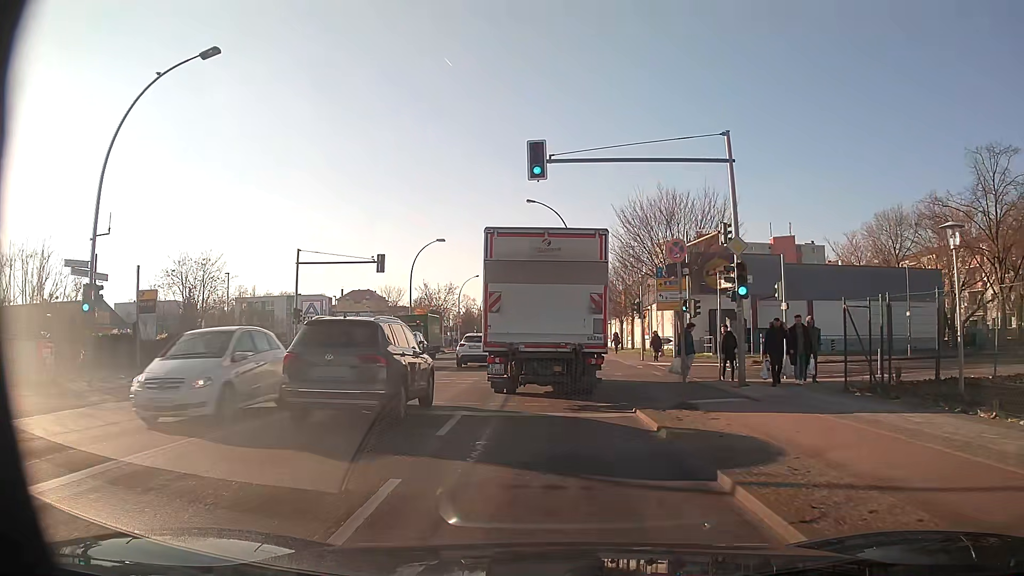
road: secondary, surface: asphalt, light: Day
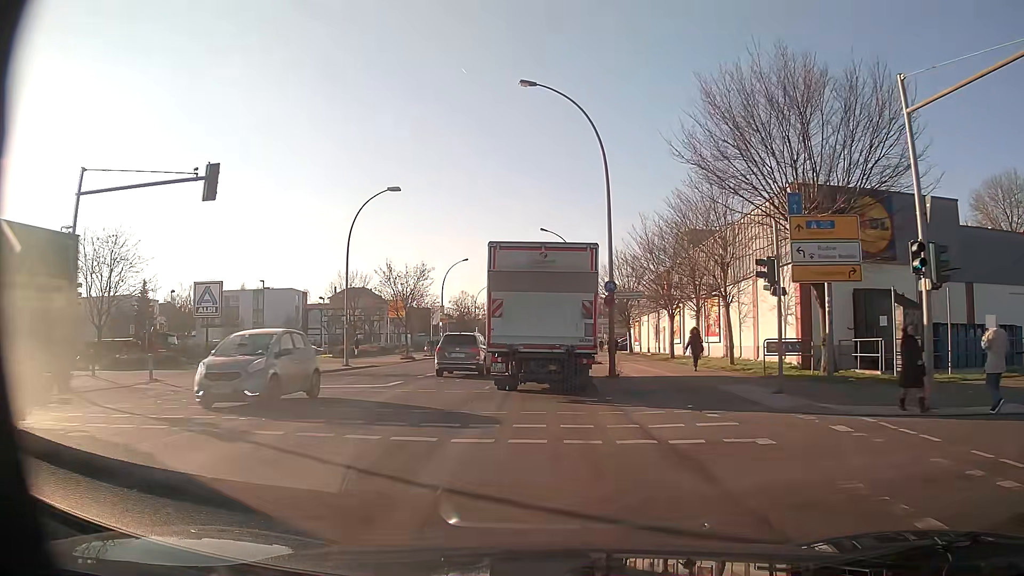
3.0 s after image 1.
(+0.1, +21.7) m; 0°
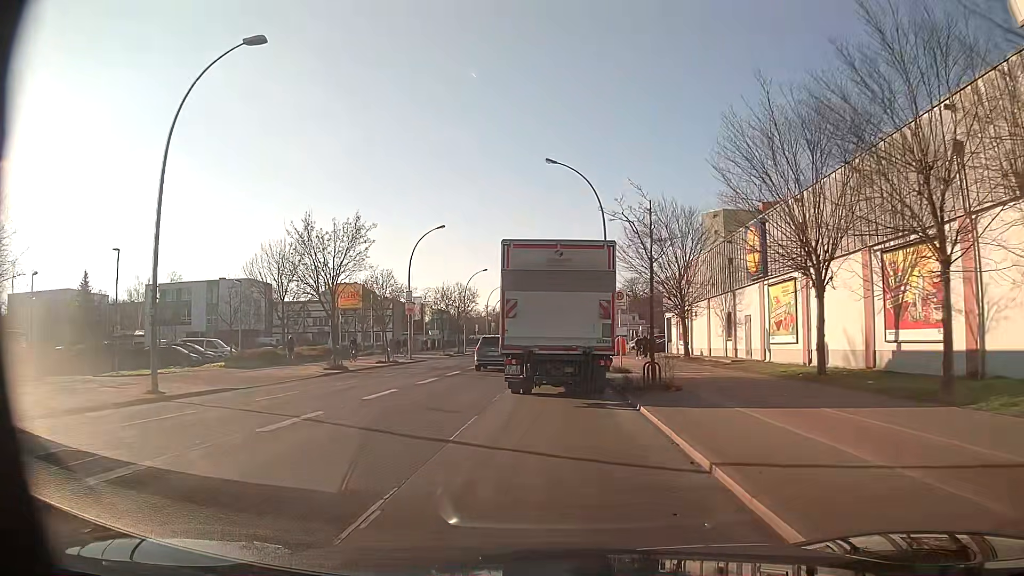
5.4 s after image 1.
(-0.3, +21.1) m; 0°
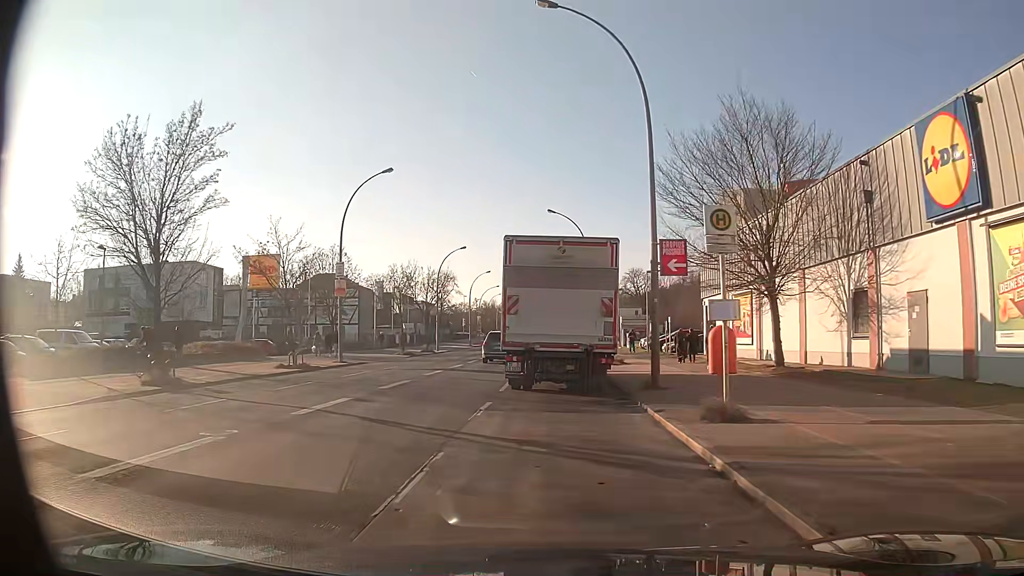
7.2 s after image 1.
(-0.1, +16.5) m; 0°
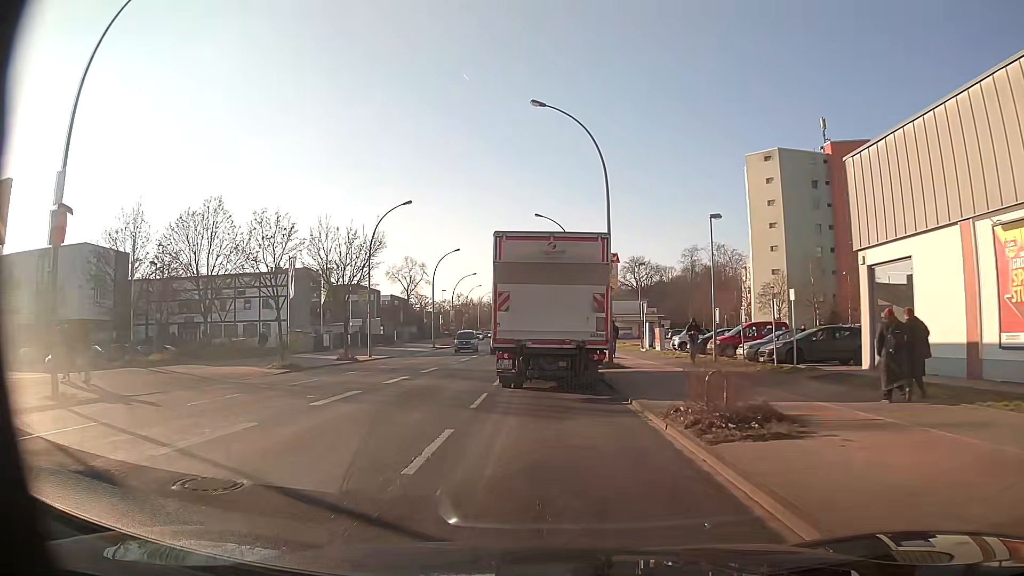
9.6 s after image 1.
(+0.2, +22.7) m; +1°
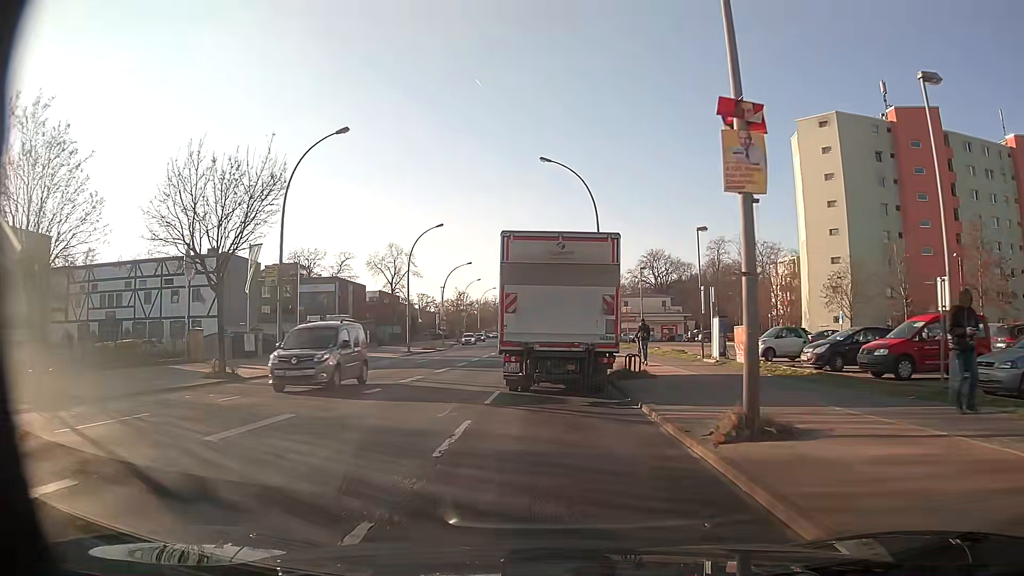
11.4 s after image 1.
(-0.2, +16.7) m; -1°
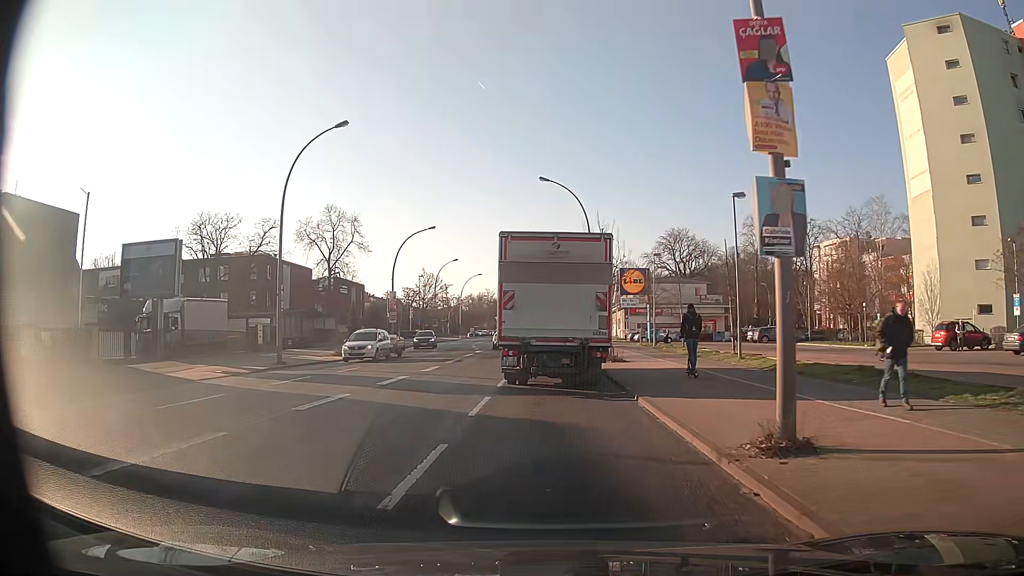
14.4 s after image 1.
(+0.1, +26.6) m; 0°
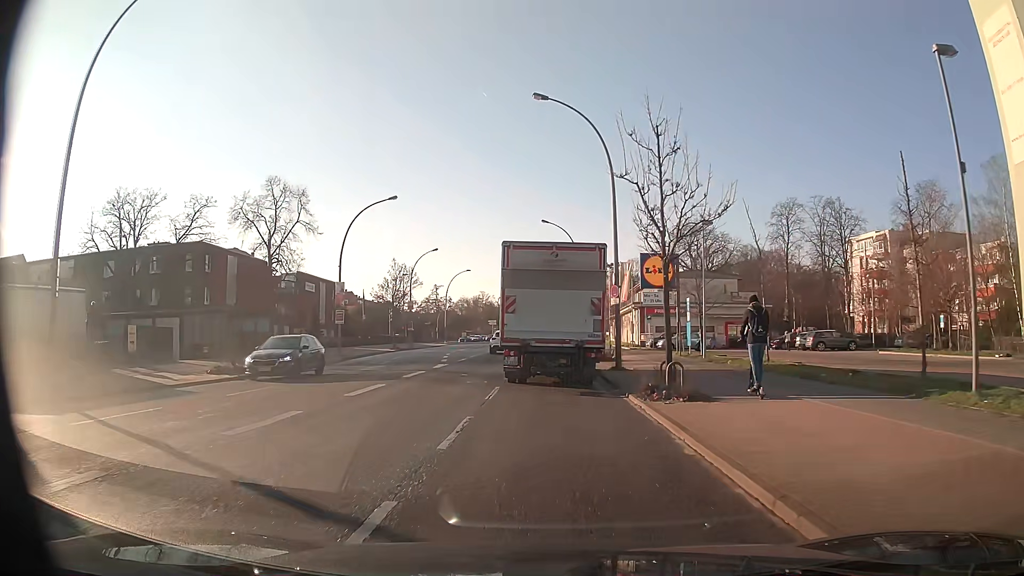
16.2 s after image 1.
(0.0, +14.9) m; 0°
(0, +10) (0, +20) (0, +30) (0, +40) (0, +50) (0, +60) (0, +70) (0, +80) (0, +90) (0, +100) m
